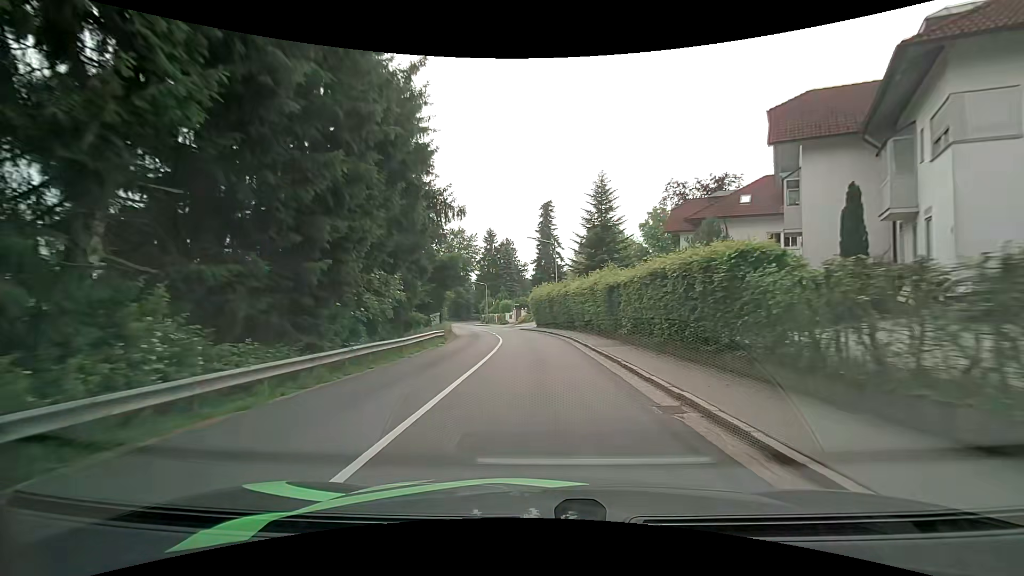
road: tertiary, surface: asphalt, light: Day
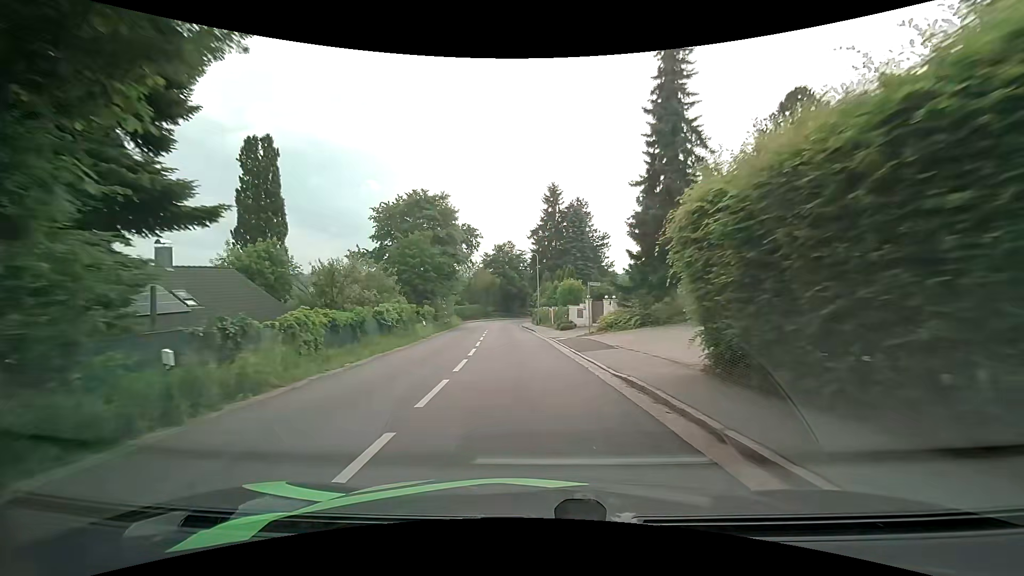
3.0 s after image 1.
(-1.1, +39.7) m; -7°
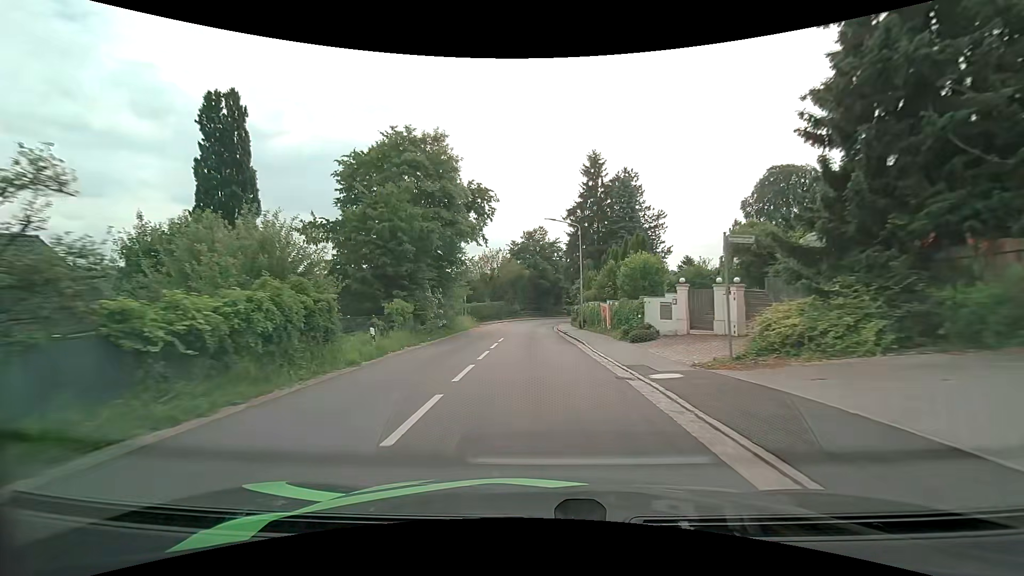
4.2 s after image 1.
(-0.6, +15.6) m; -4°
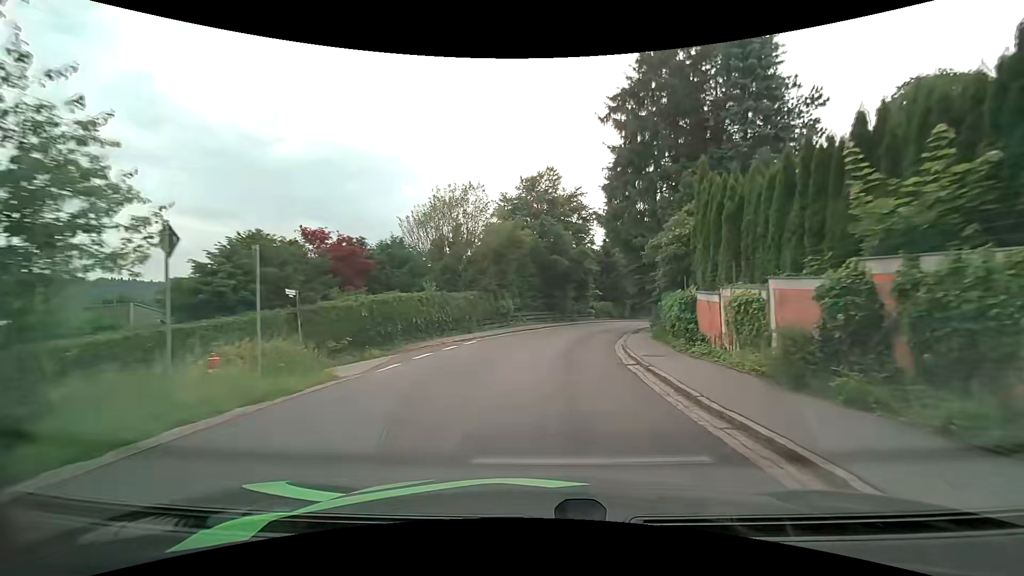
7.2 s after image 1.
(-0.7, +35.7) m; 0°
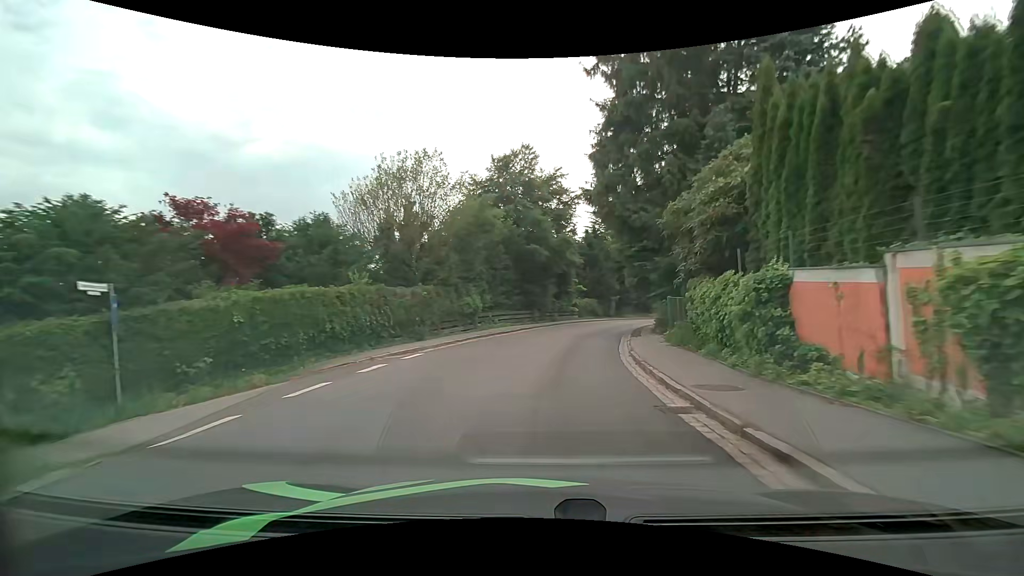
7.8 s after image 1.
(+0.1, +6.8) m; +2°
